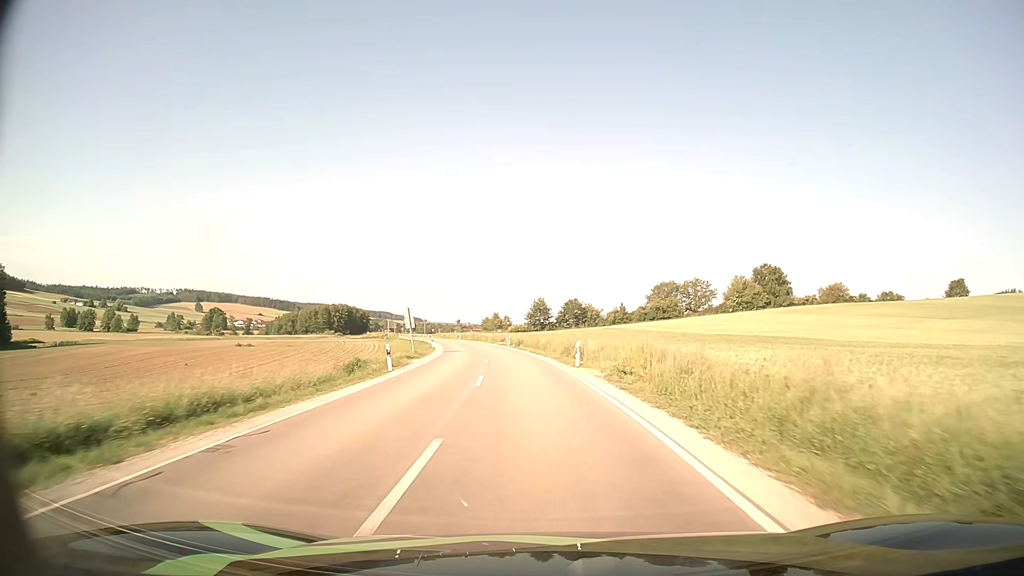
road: secondary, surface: asphalt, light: Day
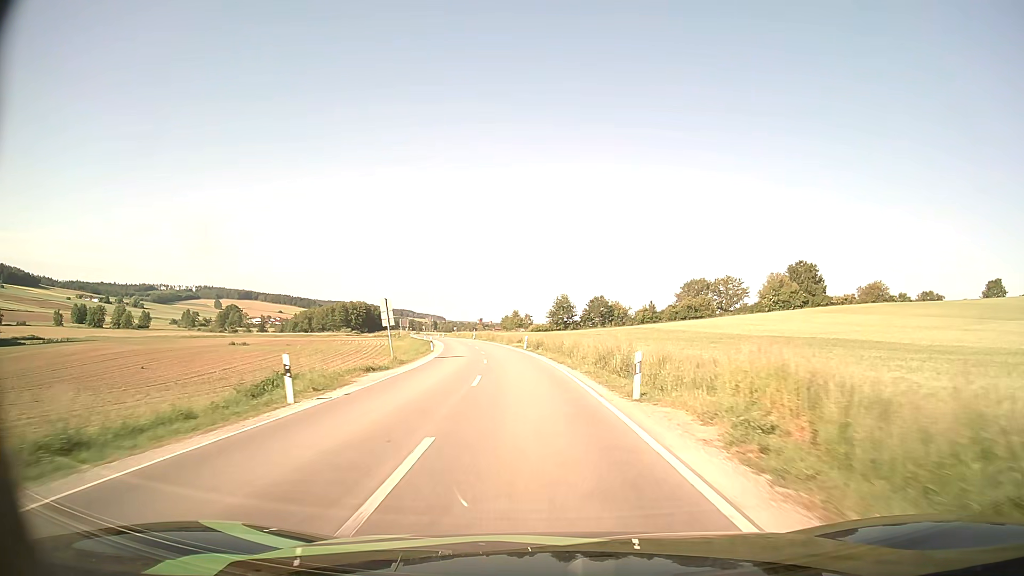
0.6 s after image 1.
(-0.2, +11.8) m; -1°
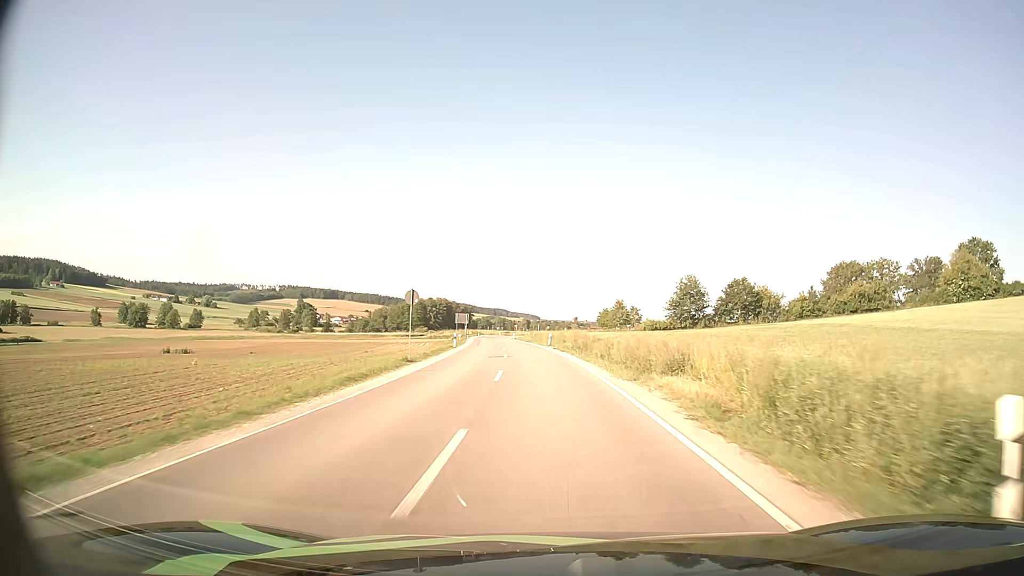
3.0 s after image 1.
(-3.7, +47.7) m; -8°
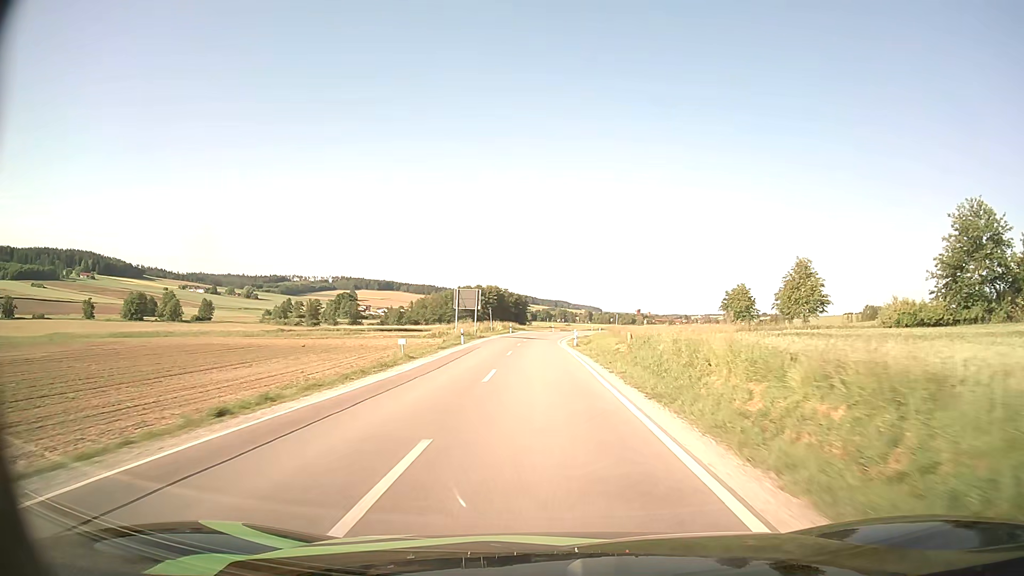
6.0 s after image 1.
(-3.1, +61.0) m; -5°
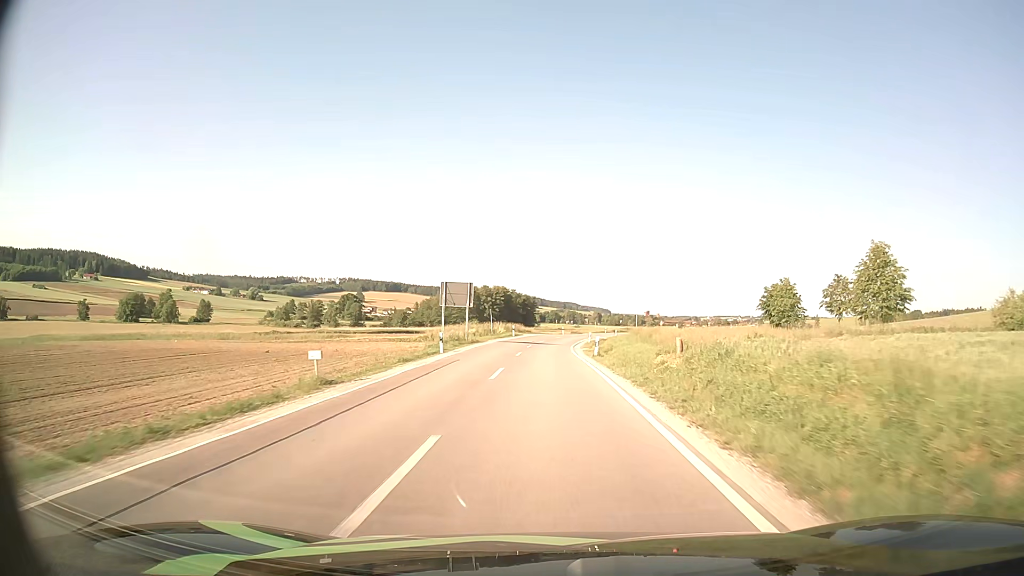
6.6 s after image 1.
(-0.1, +11.5) m; -1°
(0, +10) (0, +20) (0, +30) (0, +40) (+1, +50) (+2, +60) (+3, +70) (+5, +80) (+7, +90) (+9, +99) m
